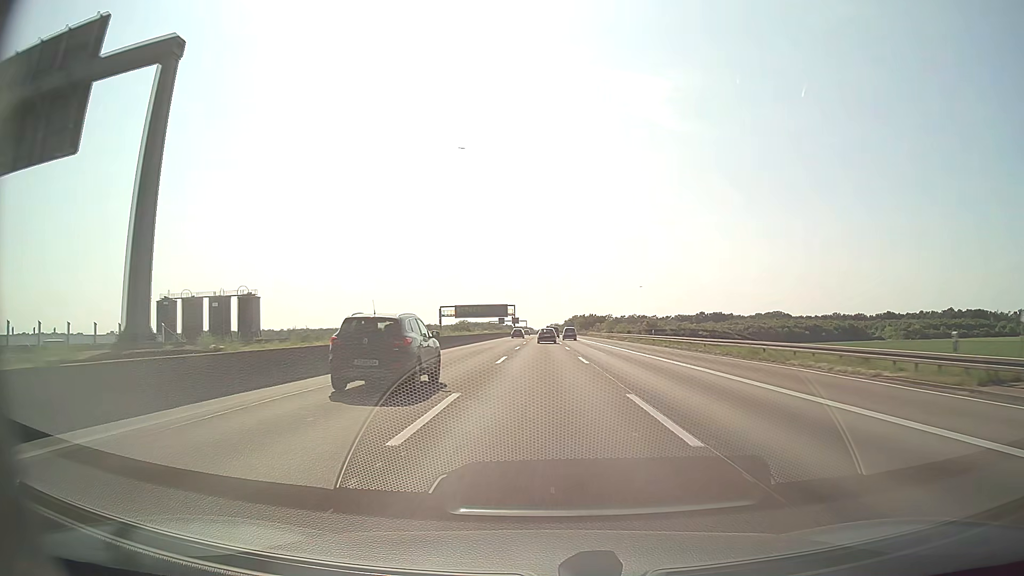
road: motorway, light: Day
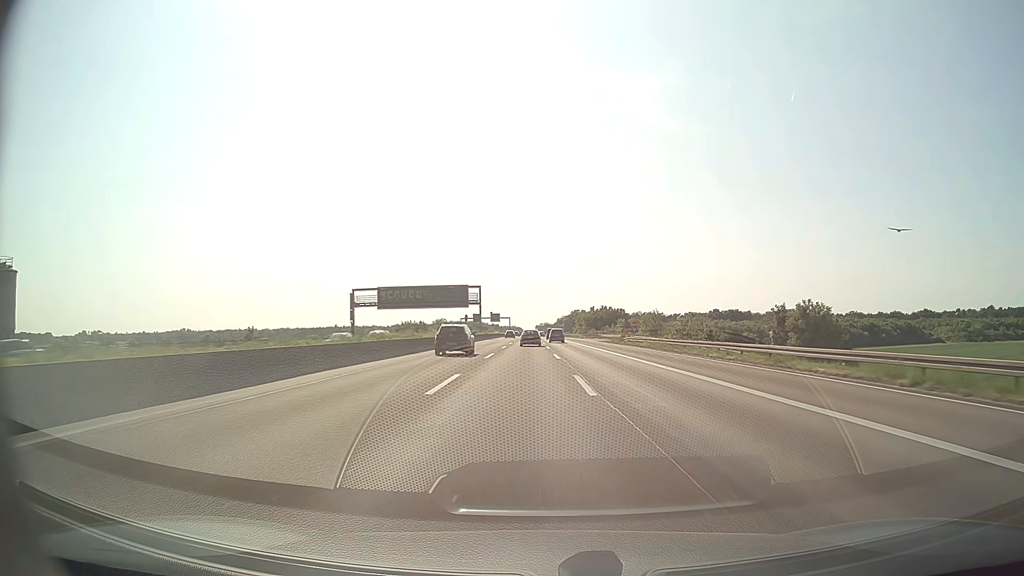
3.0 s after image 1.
(+0.4, +83.7) m; +1°
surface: asphalt
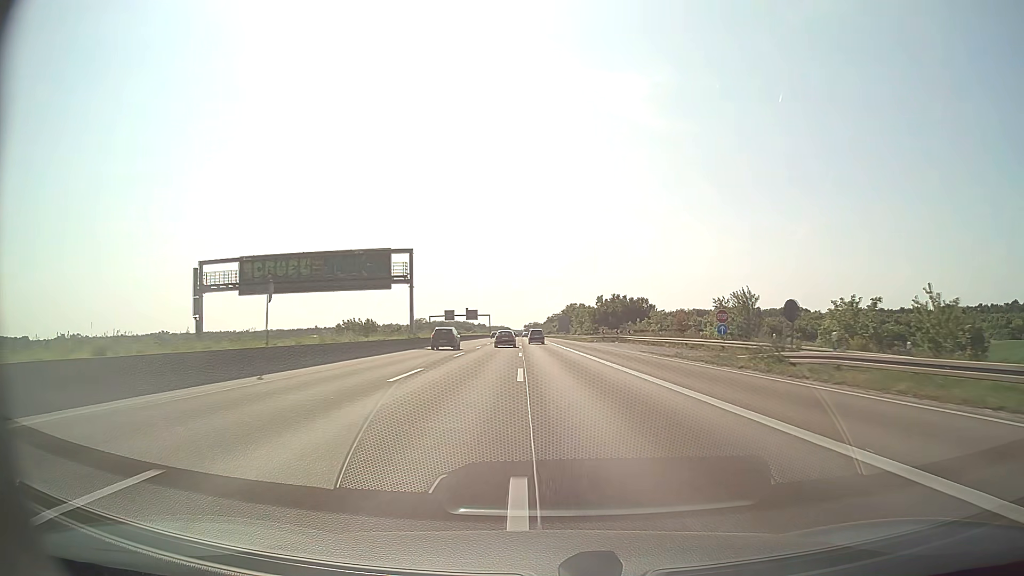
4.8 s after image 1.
(+0.5, +50.3) m; +1°
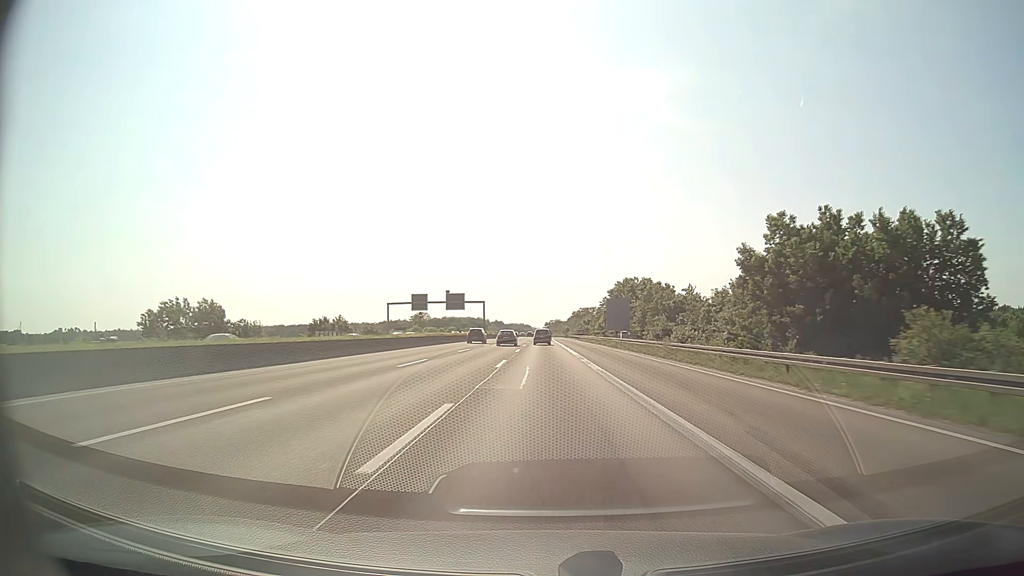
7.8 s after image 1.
(-1.0, +83.9) m; -2°
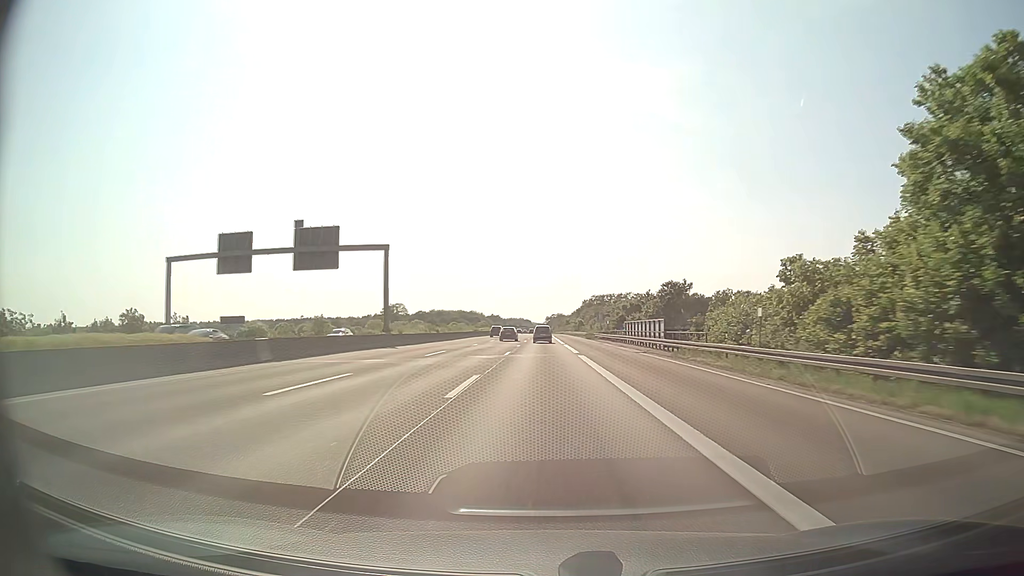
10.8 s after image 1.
(0.0, +84.1) m; 0°
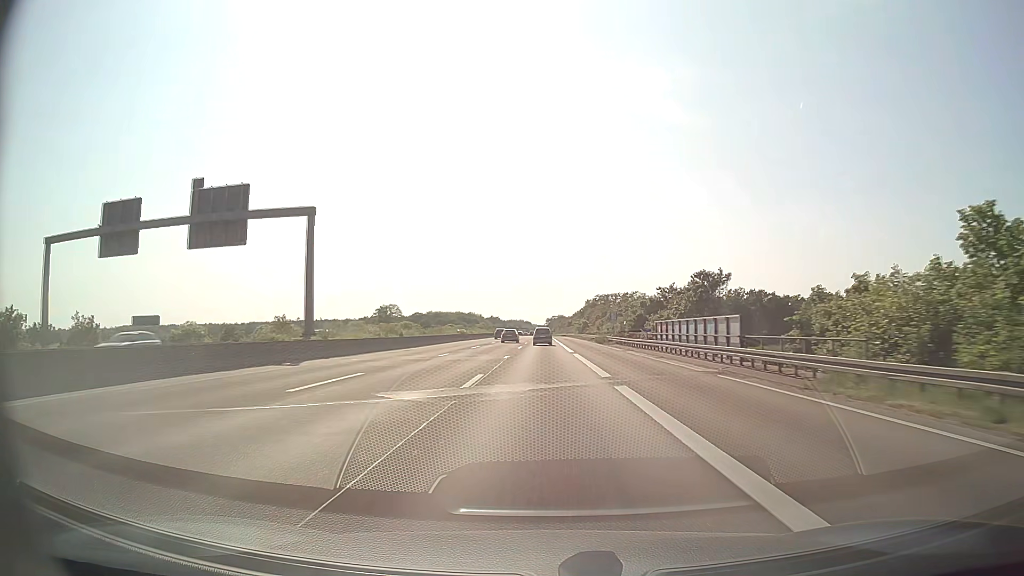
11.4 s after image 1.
(0.0, +16.8) m; 0°
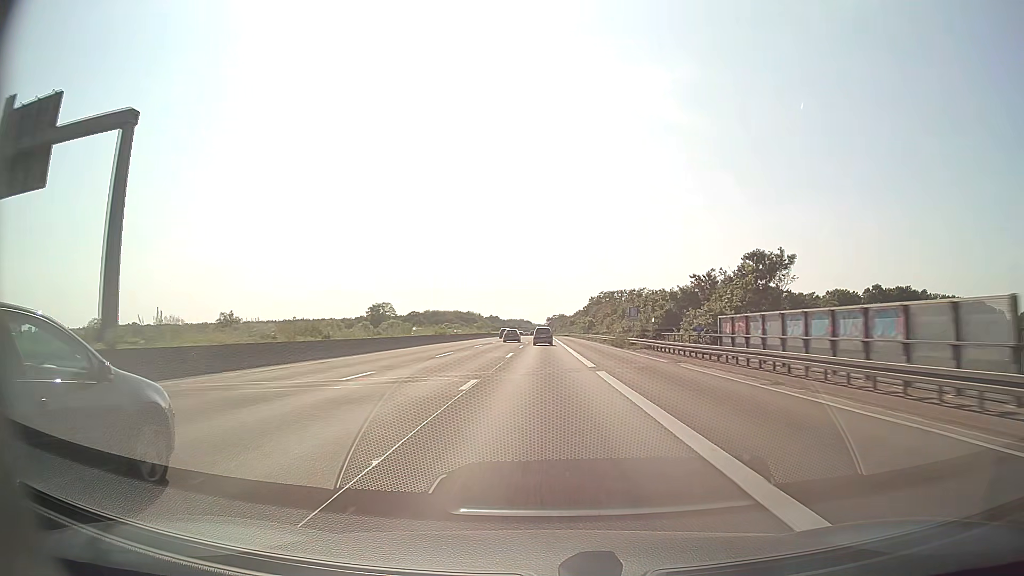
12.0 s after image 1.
(0.0, +16.8) m; 0°
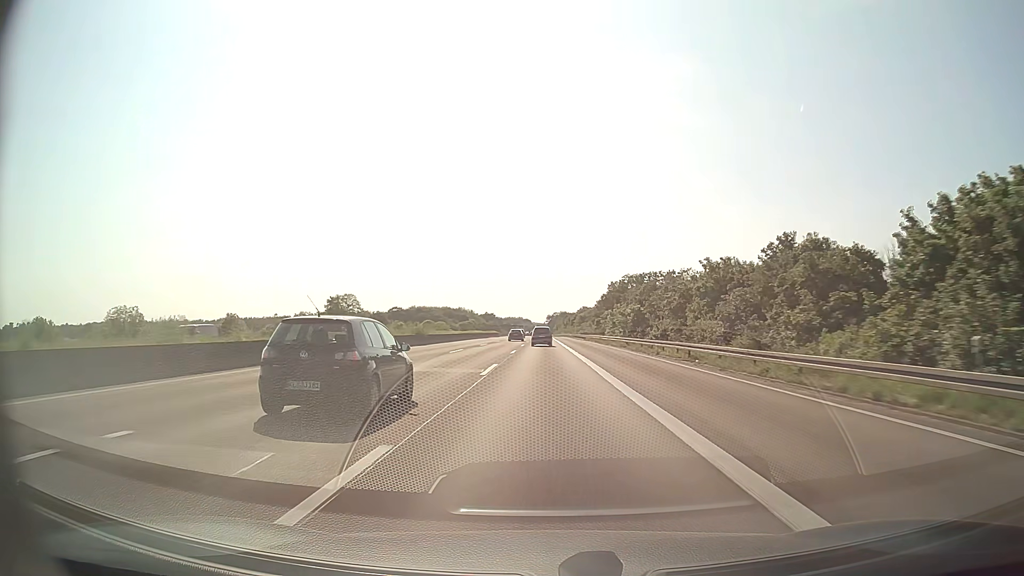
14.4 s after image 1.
(-0.2, +67.3) m; 0°
(0, +10) (0, +20) (0, +30) (0, +40) (0, +50) (0, +60) (0, +70) (0, +80) (0, +90) (0, +100) m
